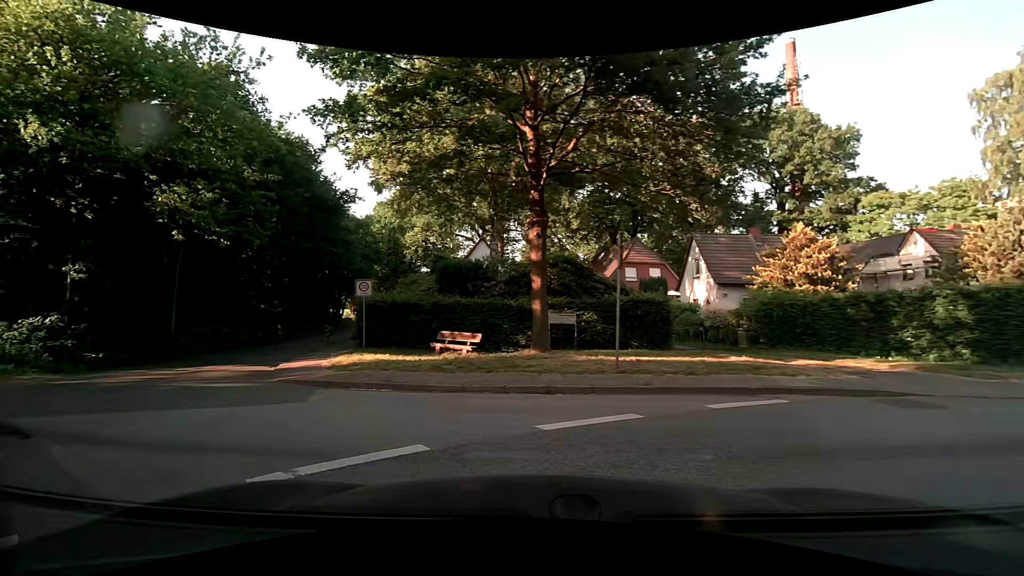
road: tertiary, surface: asphalt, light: Day
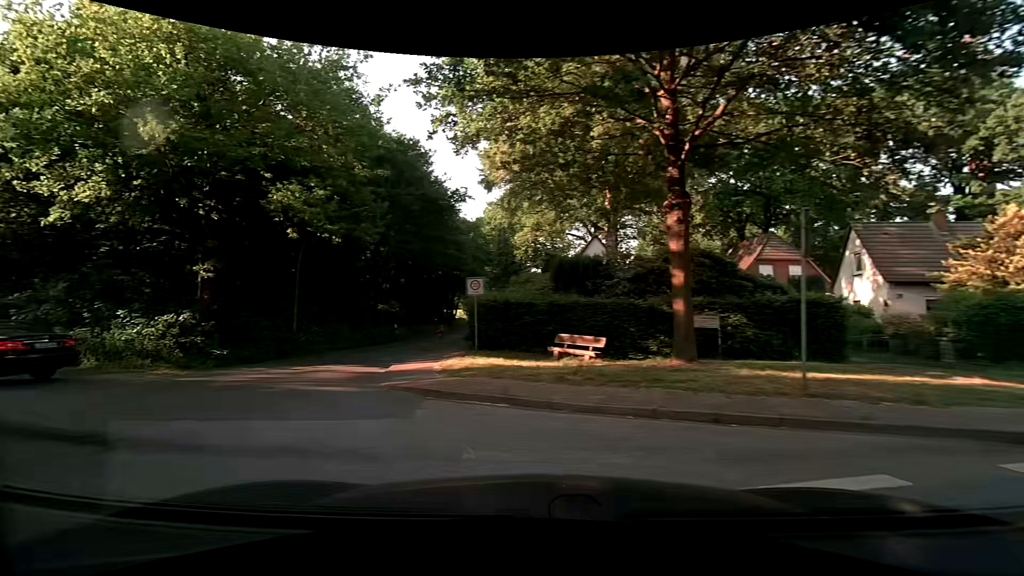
(-0.2, +2.0) m; -11°
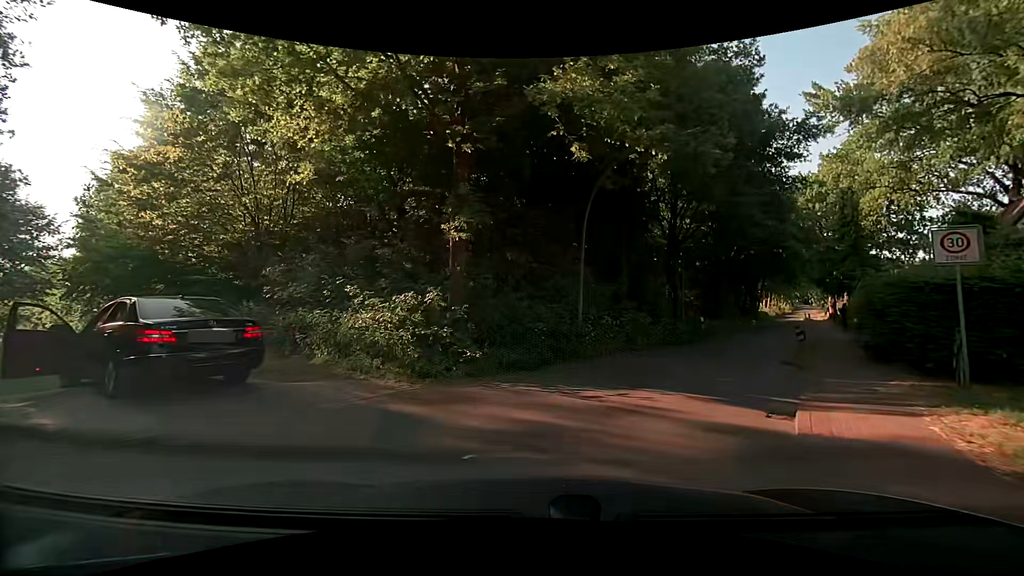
(-3.0, +7.6) m; -33°
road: residential
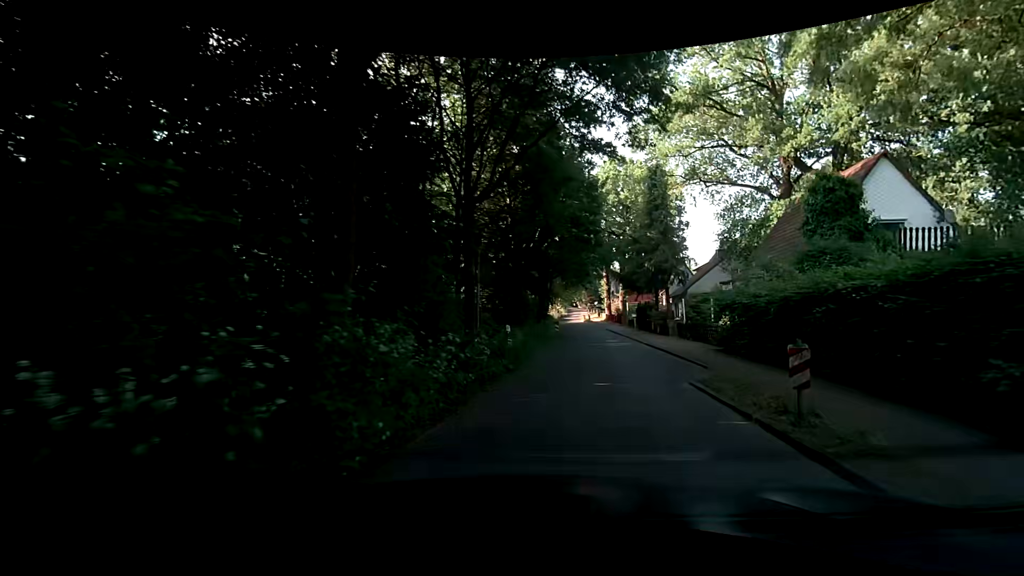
(+2.7, +12.1) m; +25°
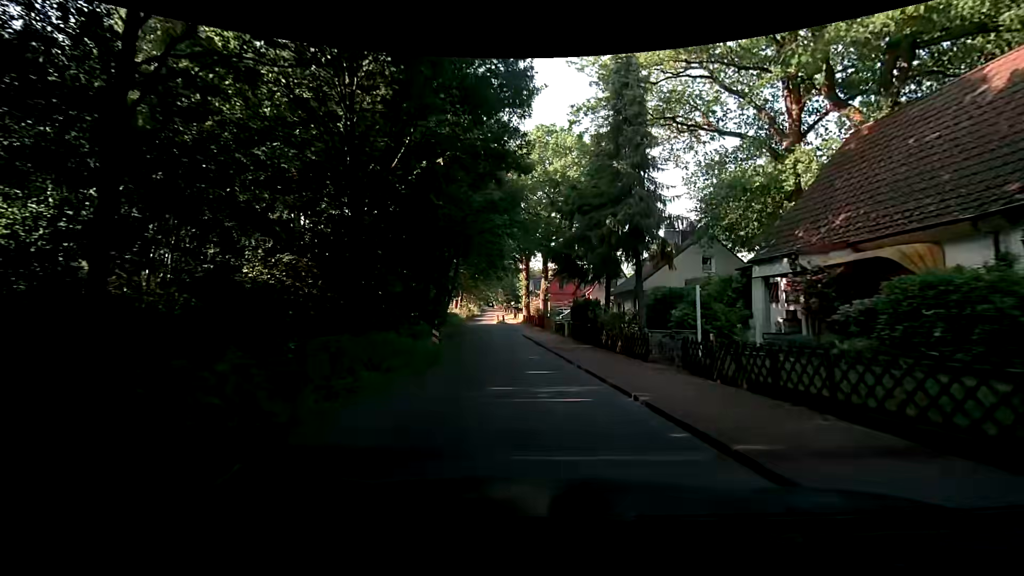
(+1.8, +15.0) m; +8°
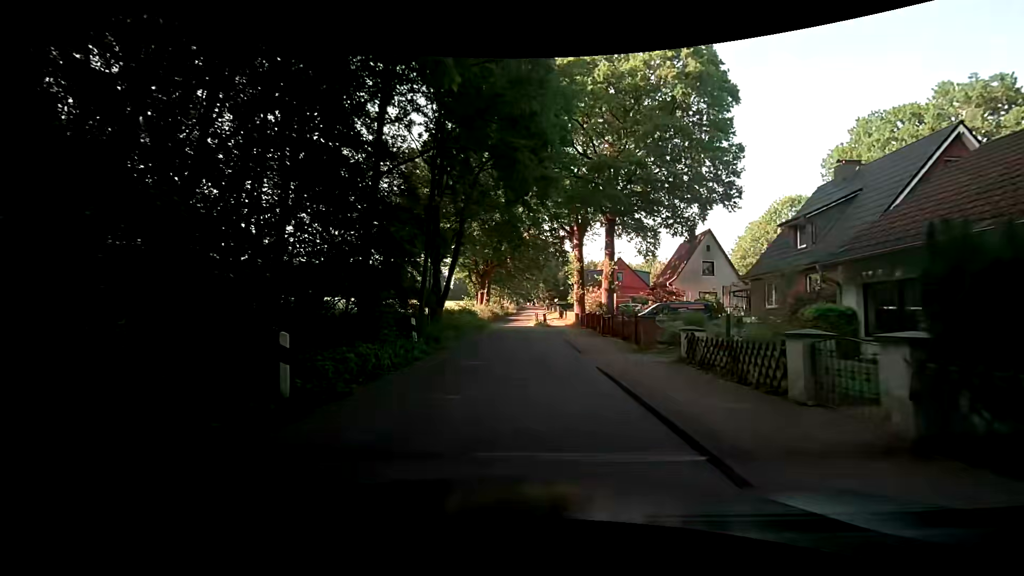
(-0.6, +21.7) m; -2°
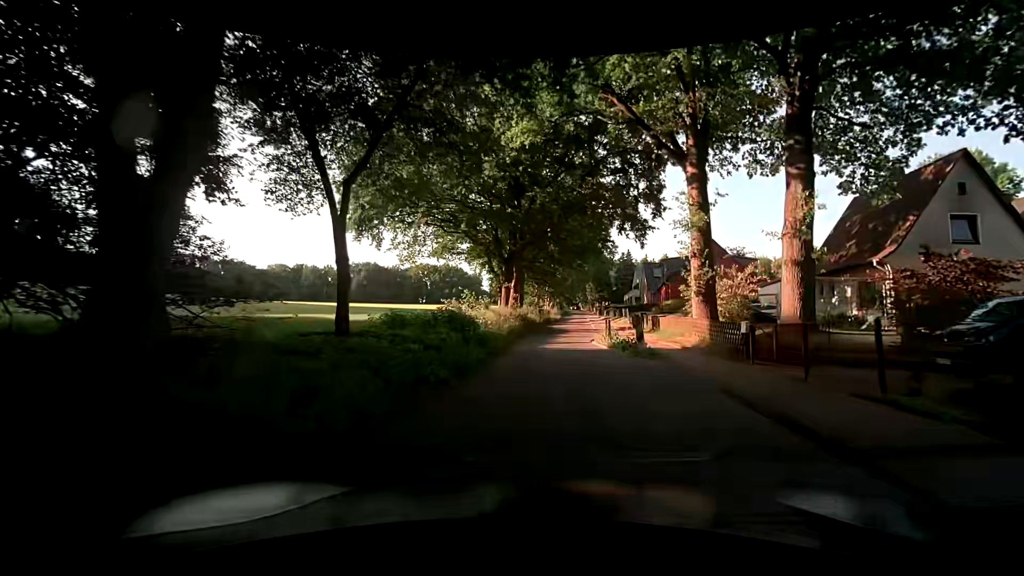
(-1.5, +23.2) m; -8°
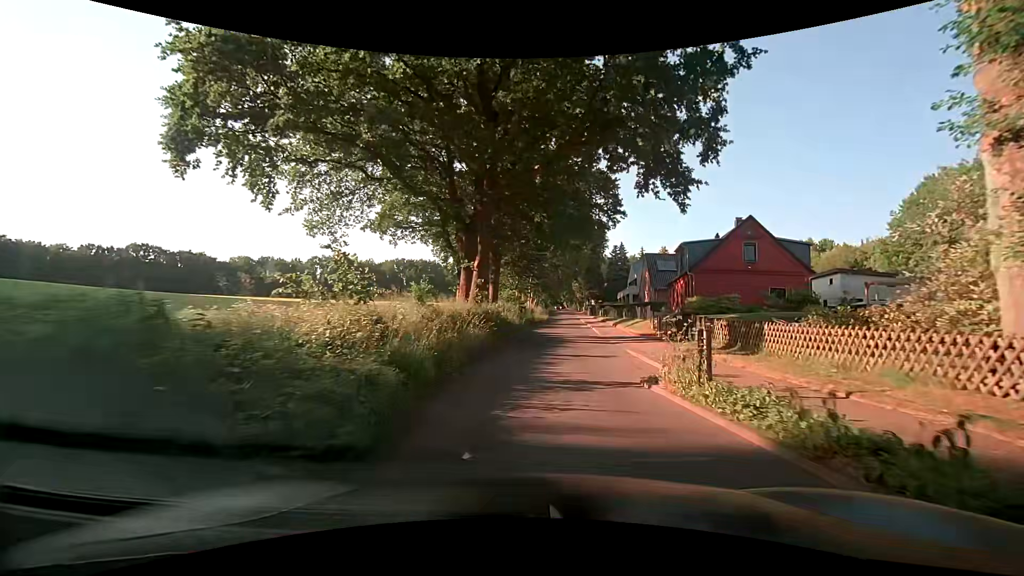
(+0.6, +14.5) m; +4°
(0, +10) (+1, +20) (+2, +30) (+3, +40) (+3, +50) (+4, +60) (+5, +70) (+5, +80) (+6, +90) (+7, +100) m
